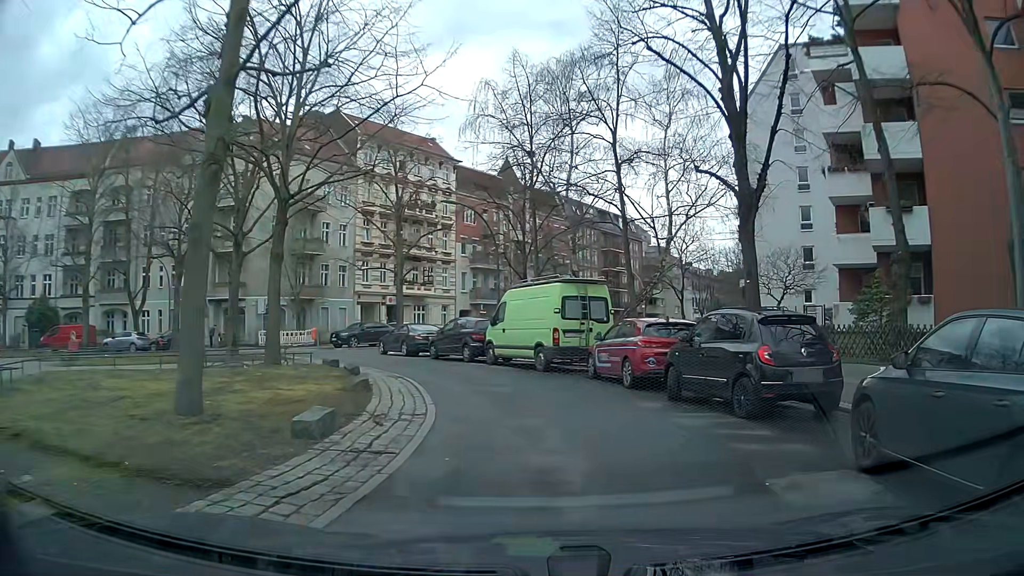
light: Day
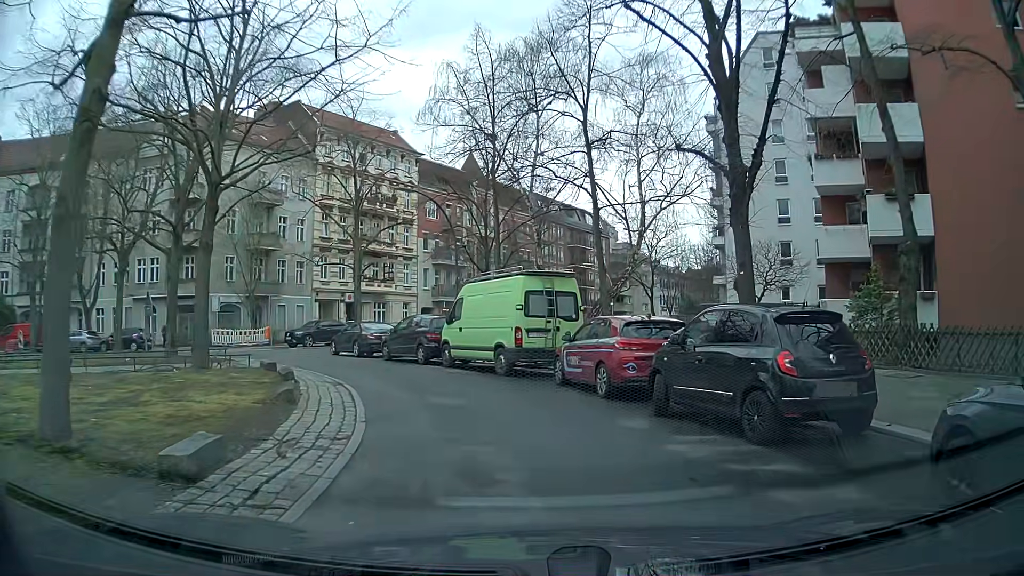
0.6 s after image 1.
(+0.1, +2.2) m; +6°
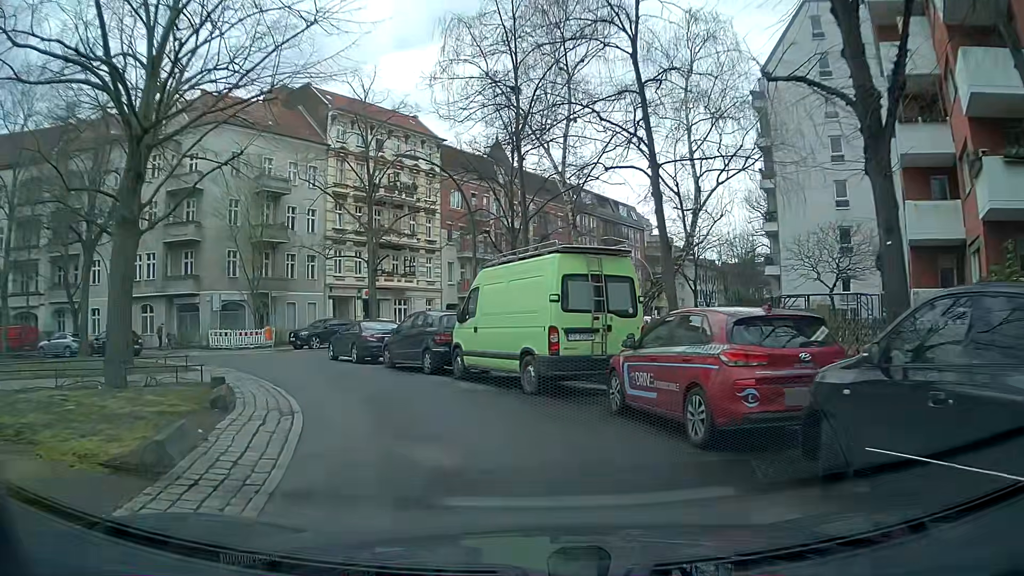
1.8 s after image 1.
(-0.2, +4.8) m; -1°
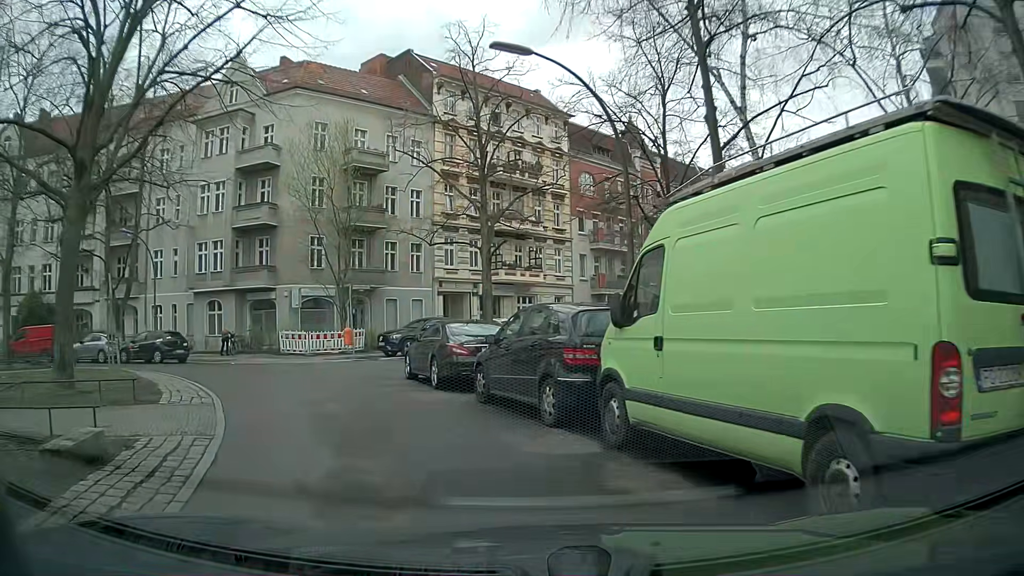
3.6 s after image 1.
(-1.2, +8.1) m; -13°
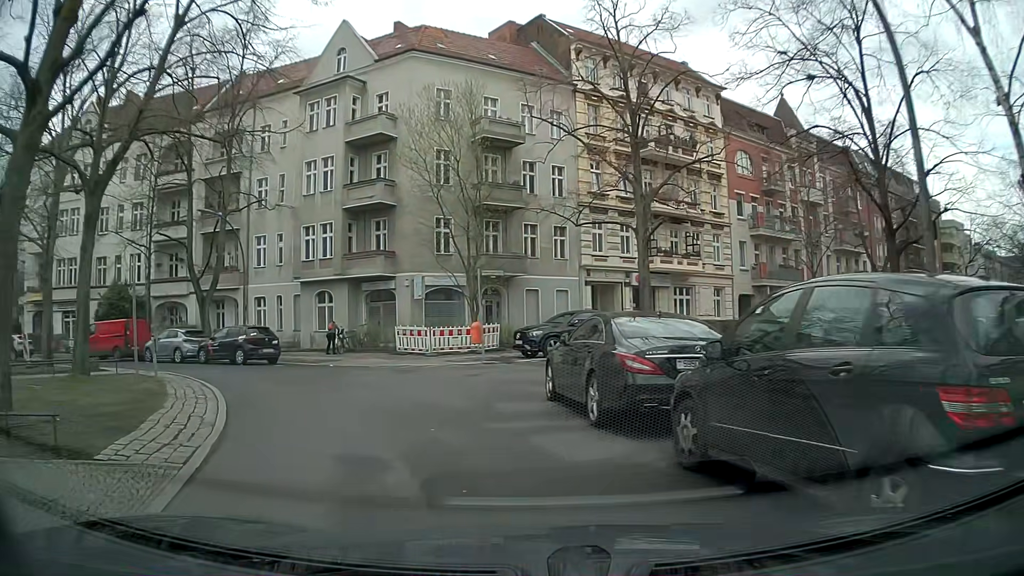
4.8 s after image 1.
(-0.5, +5.3) m; -14°
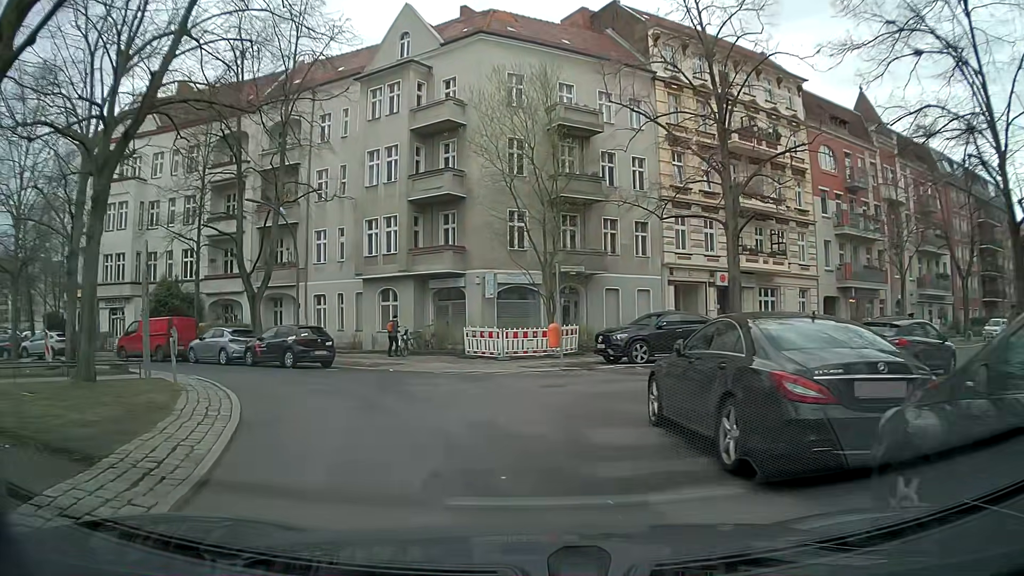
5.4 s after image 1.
(-0.1, +2.4) m; -4°
